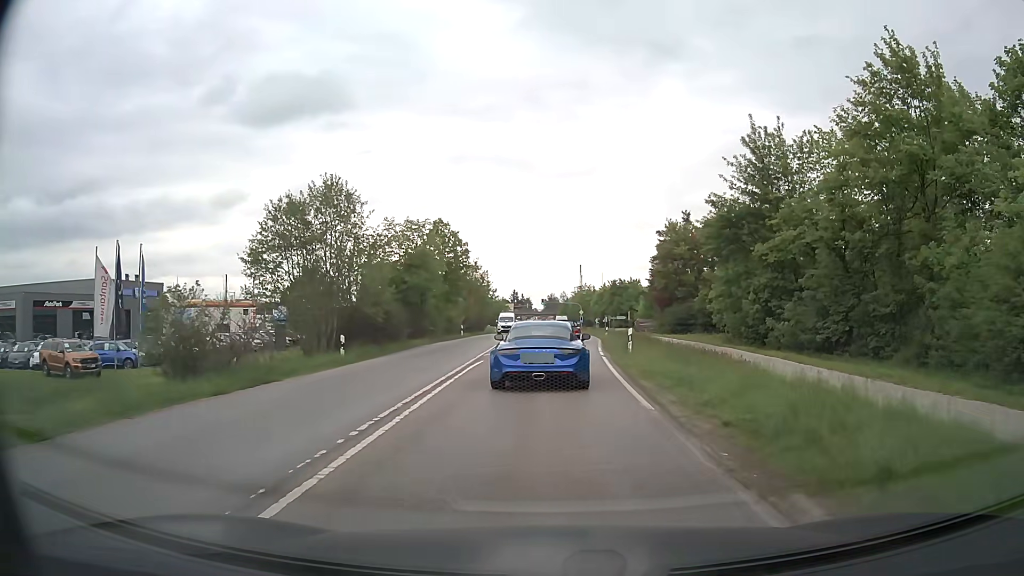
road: secondary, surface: asphalt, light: Day
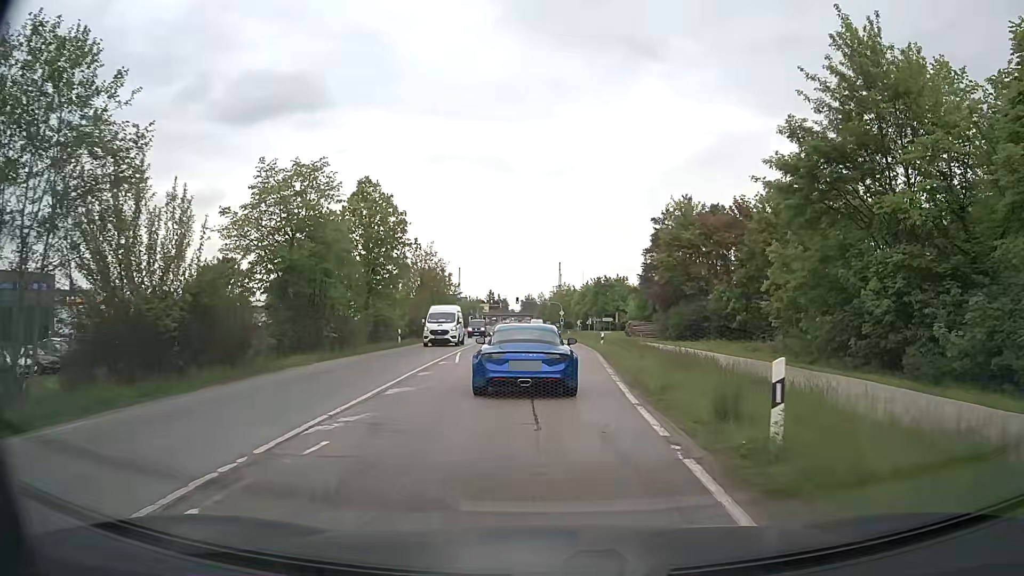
(+0.2, +16.4) m; +1°
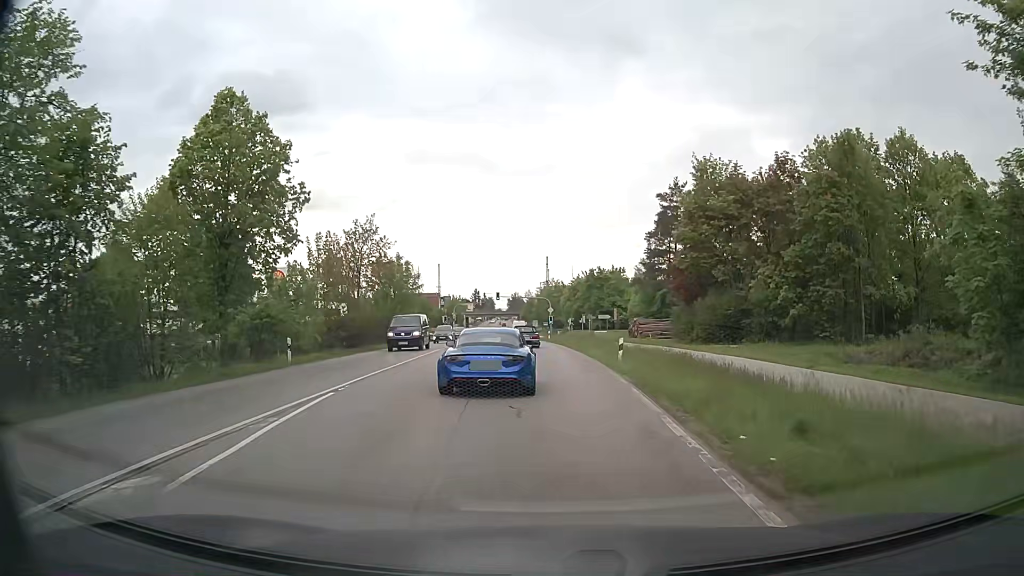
(+0.3, +16.3) m; +2°
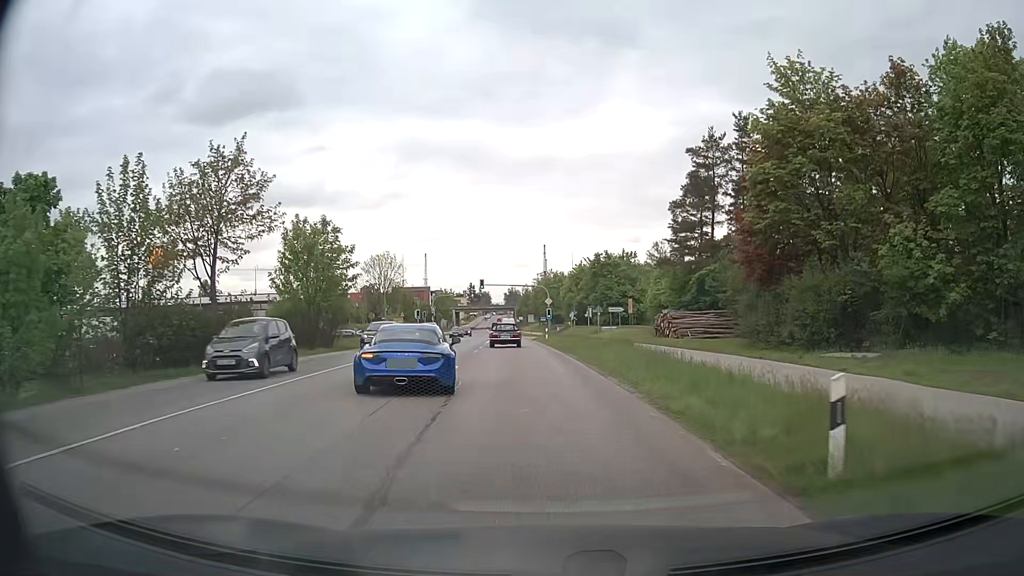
(0.0, +19.2) m; 0°
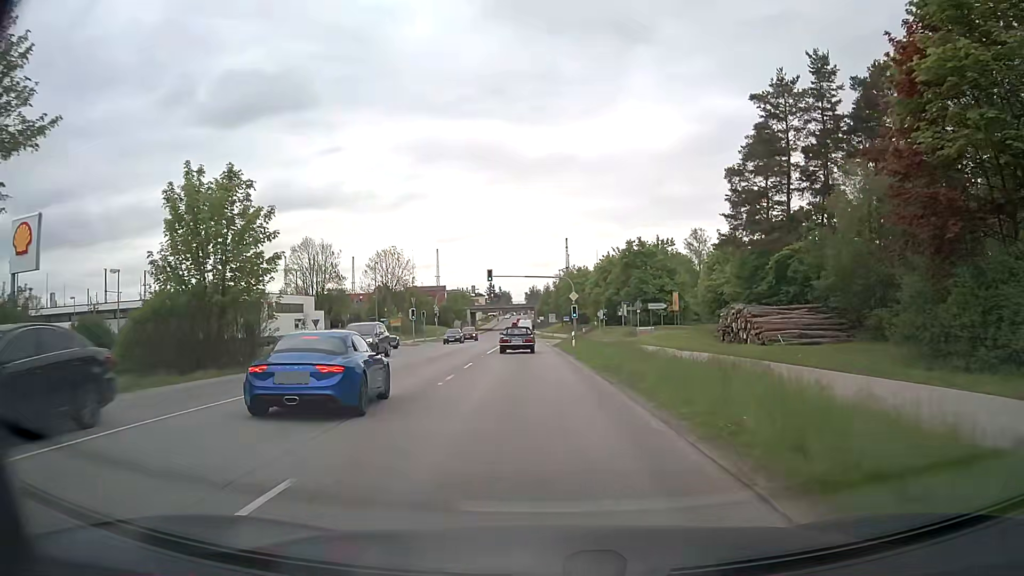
(-0.3, +14.7) m; -2°
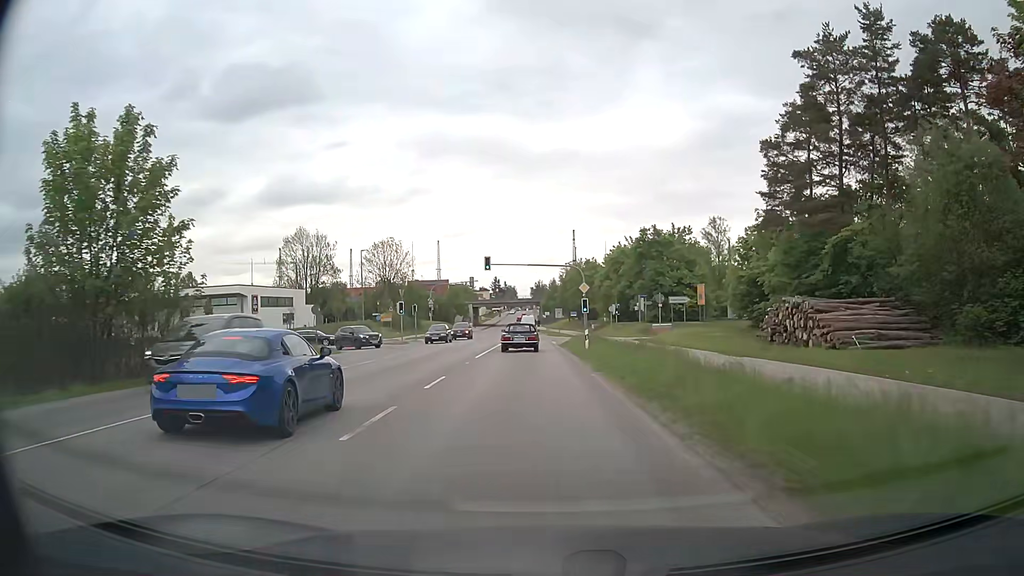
(0.0, +7.7) m; 0°
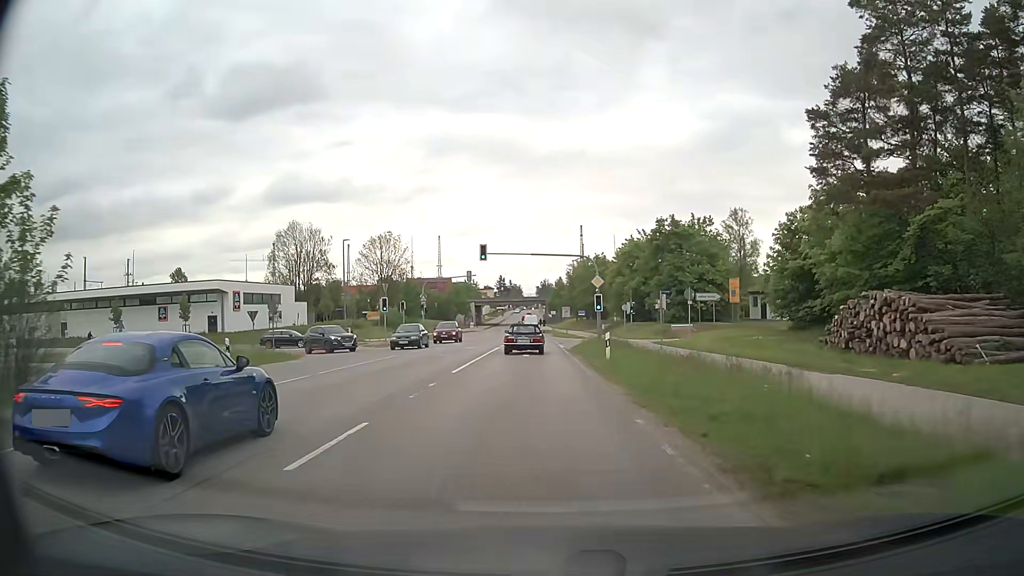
(-0.1, +7.7) m; -1°
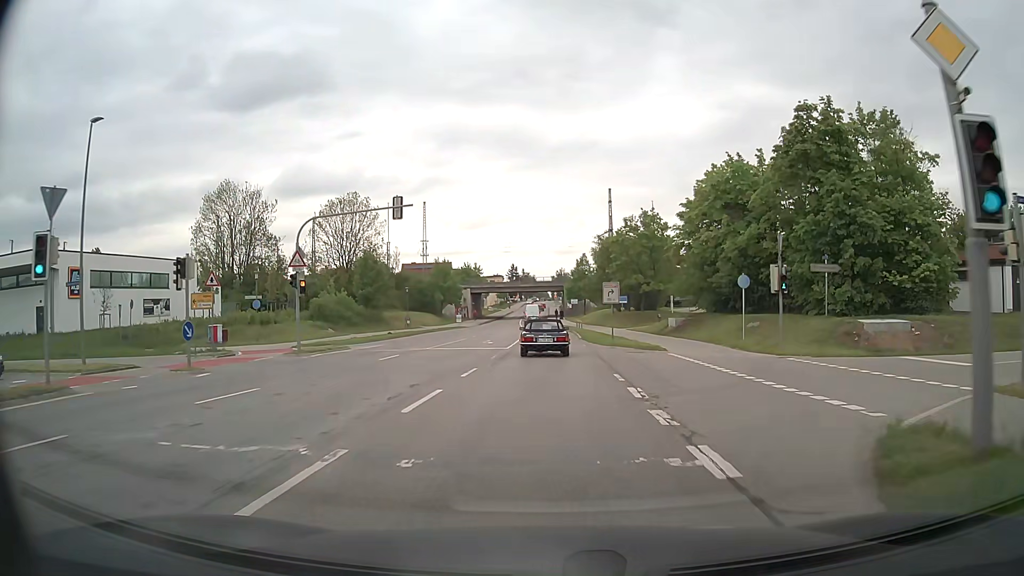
(-0.5, +36.4) m; -1°
(0, +10) (0, +20) (0, +30) (0, +40) (0, +50) (-1, +60) (-1, +70) (-2, +80) (-2, +90) (-2, +100) m
